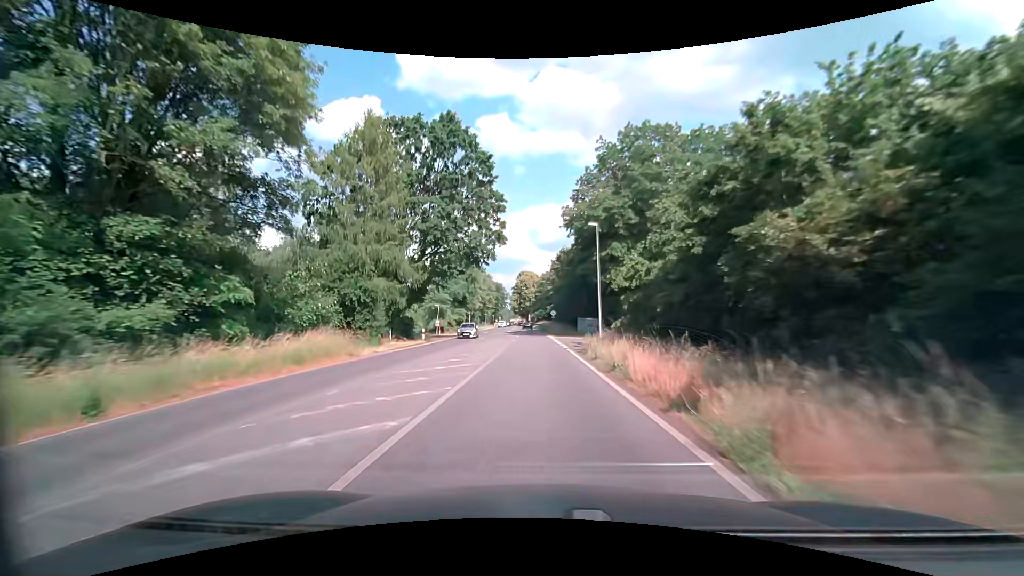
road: primary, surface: asphalt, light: Day
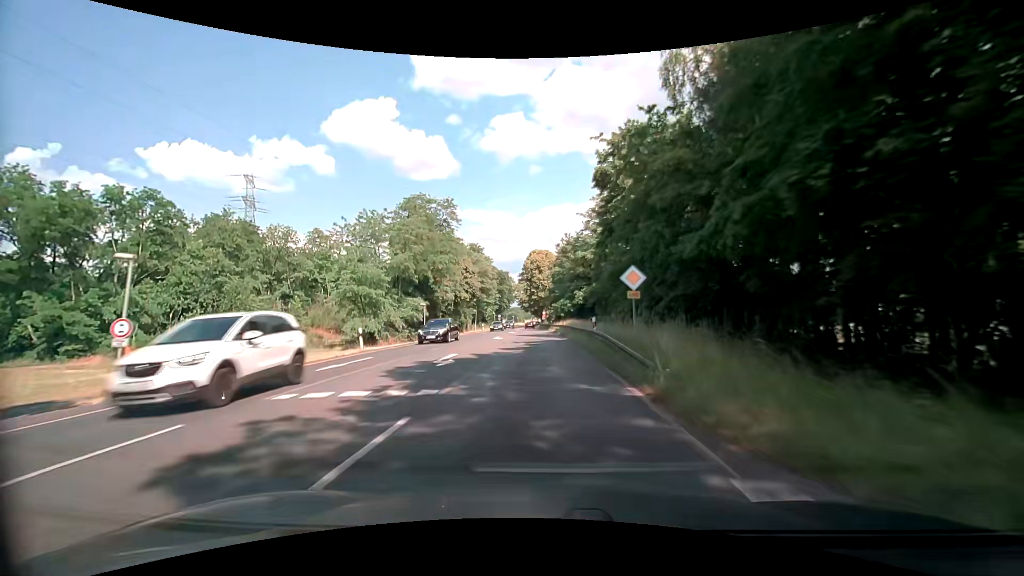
(-1.1, +54.0) m; -3°
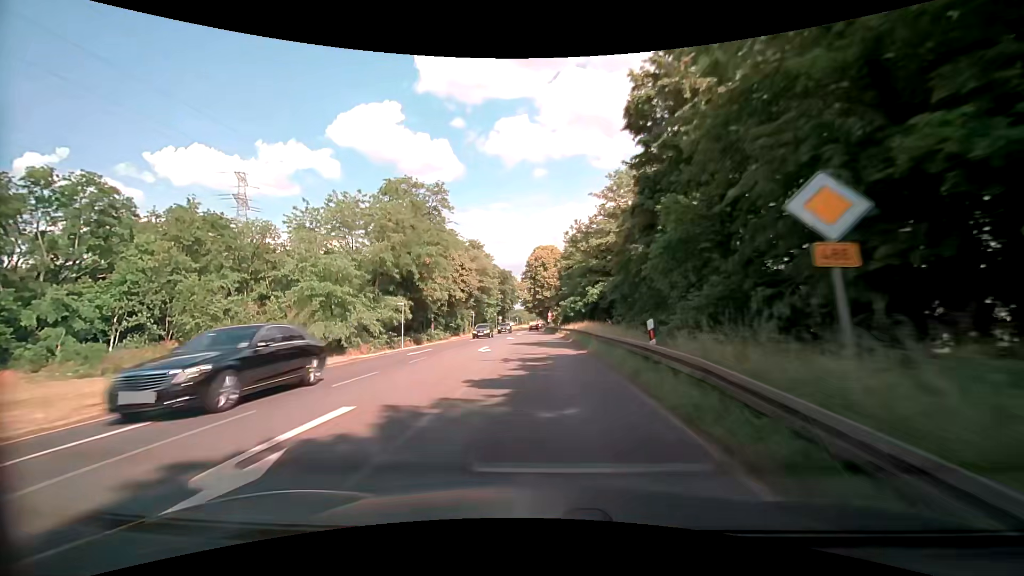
(0.0, +10.7) m; 0°
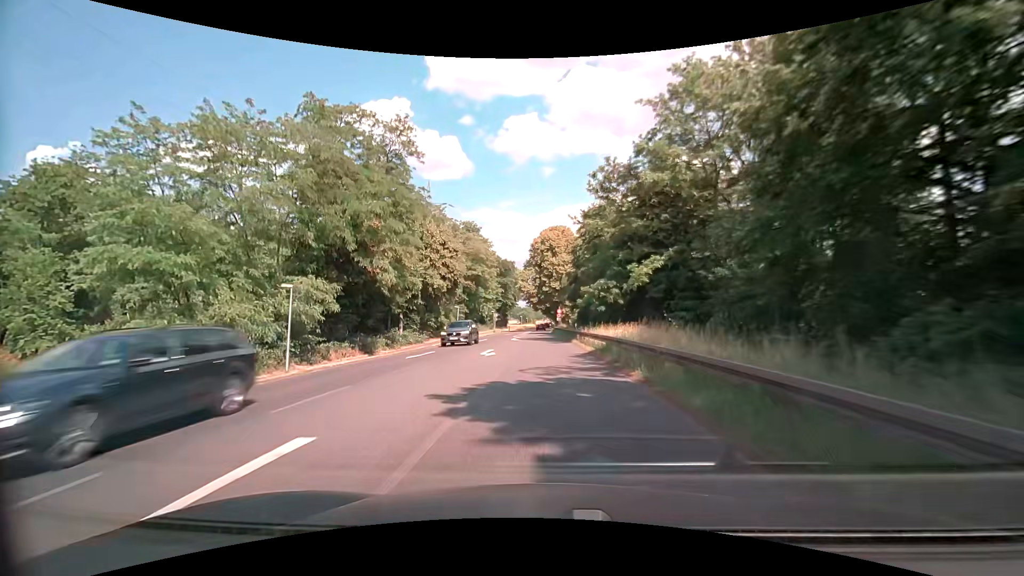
(-0.1, +21.4) m; 0°
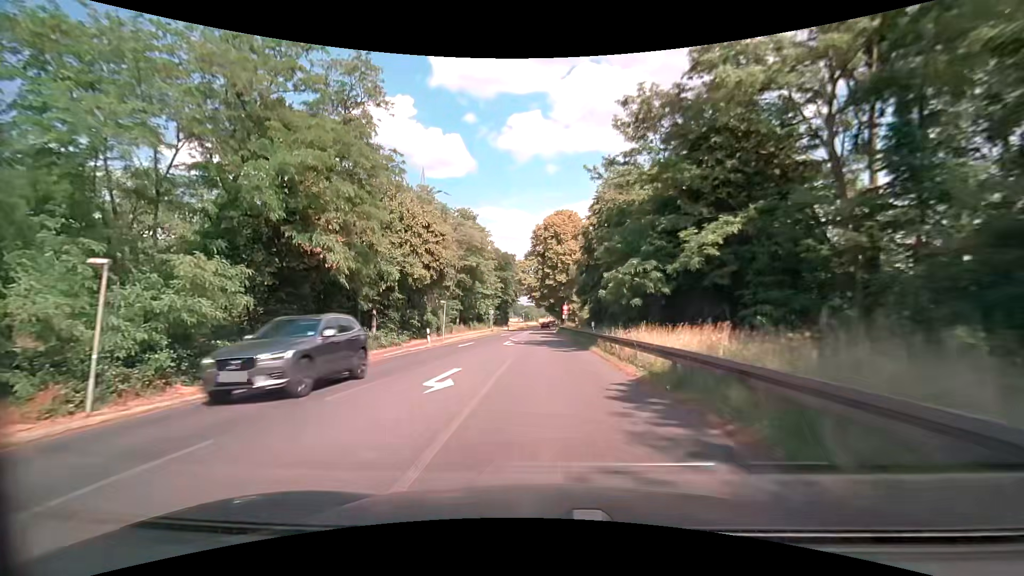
(-0.1, +10.7) m; 0°
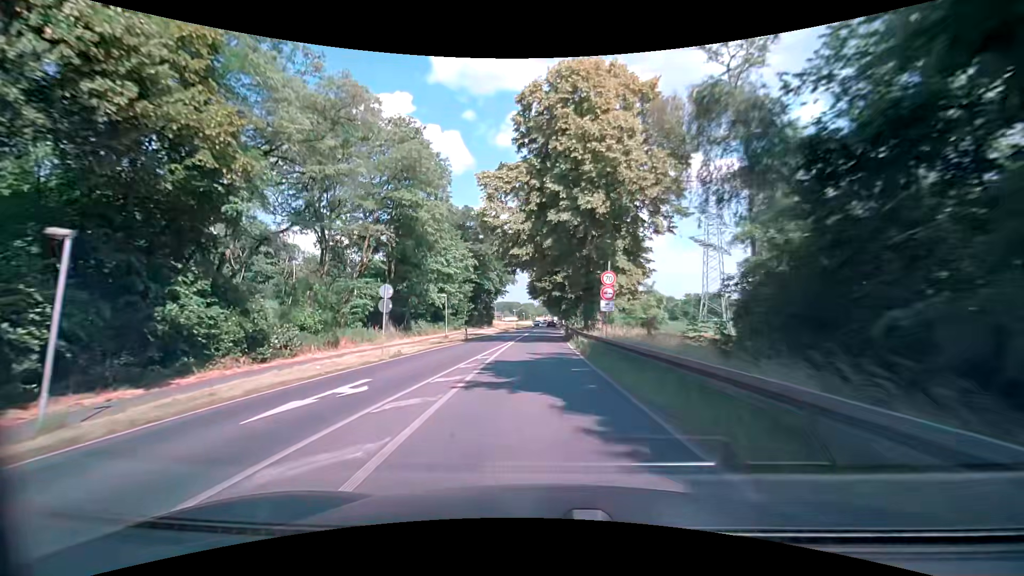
(-0.4, +43.2) m; 0°
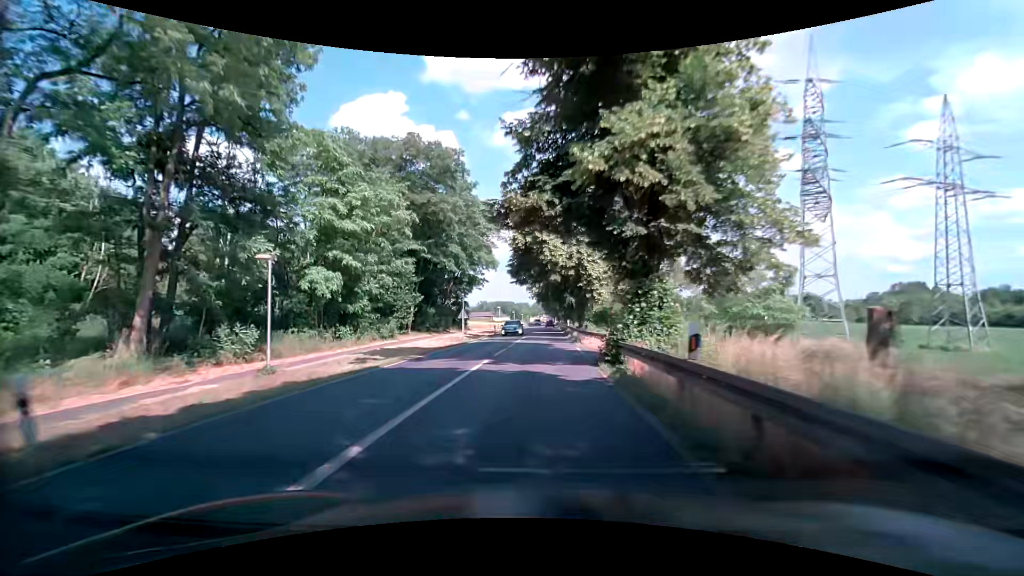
(+0.4, +32.4) m; +1°
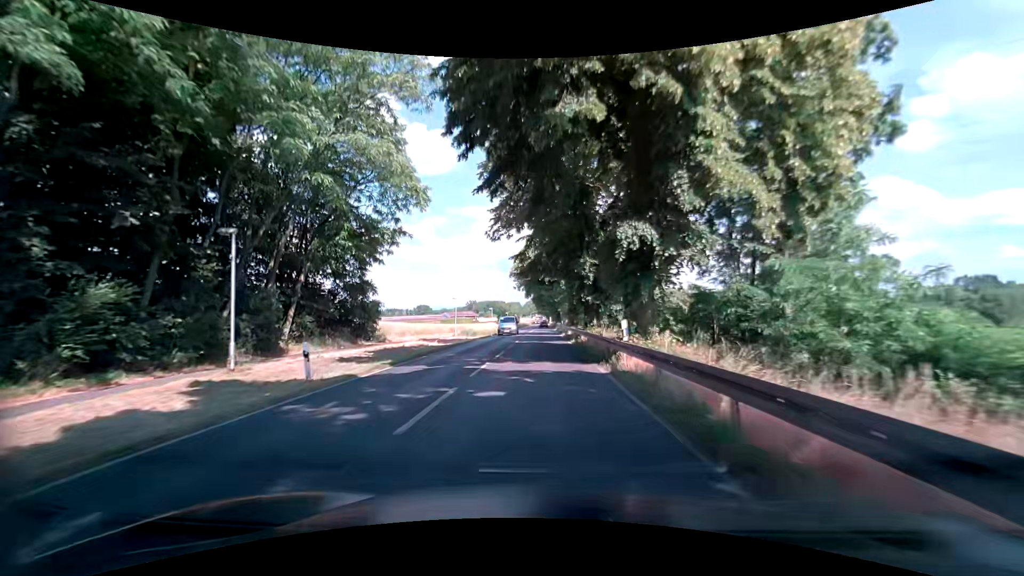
(+0.3, +43.2) m; +1°
(0, +10) (0, +20) (0, +30) (0, +40) (0, +50) (0, +60) (0, +70) (0, +80) (0, +90) (0, +100) m
